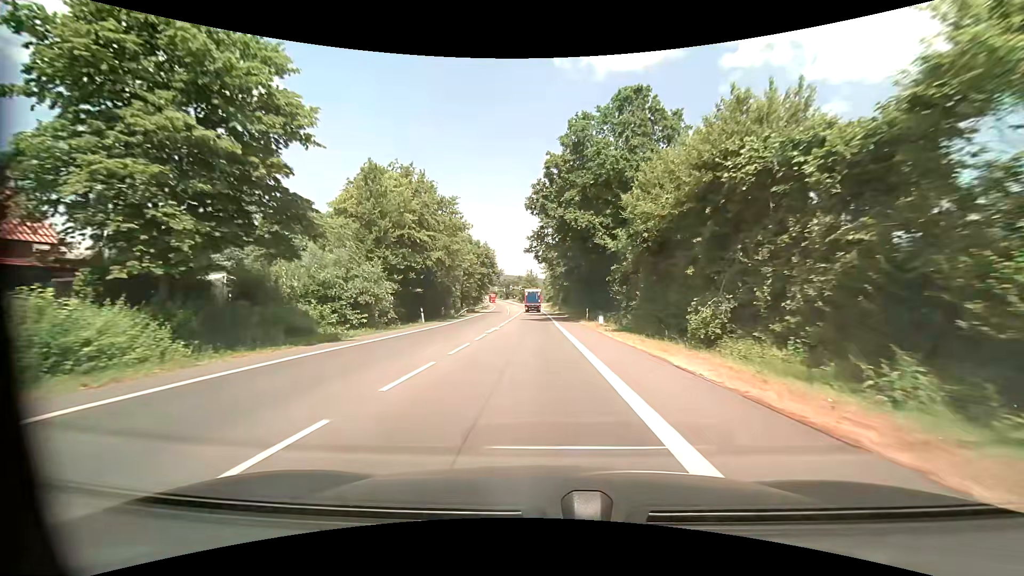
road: primary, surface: asphalt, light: Day
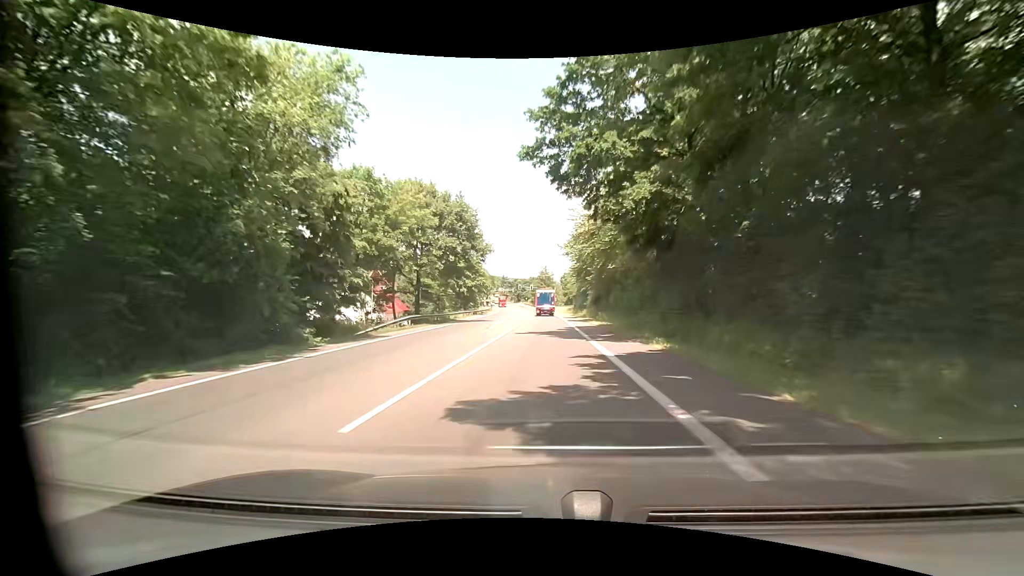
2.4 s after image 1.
(-0.8, +38.2) m; -2°
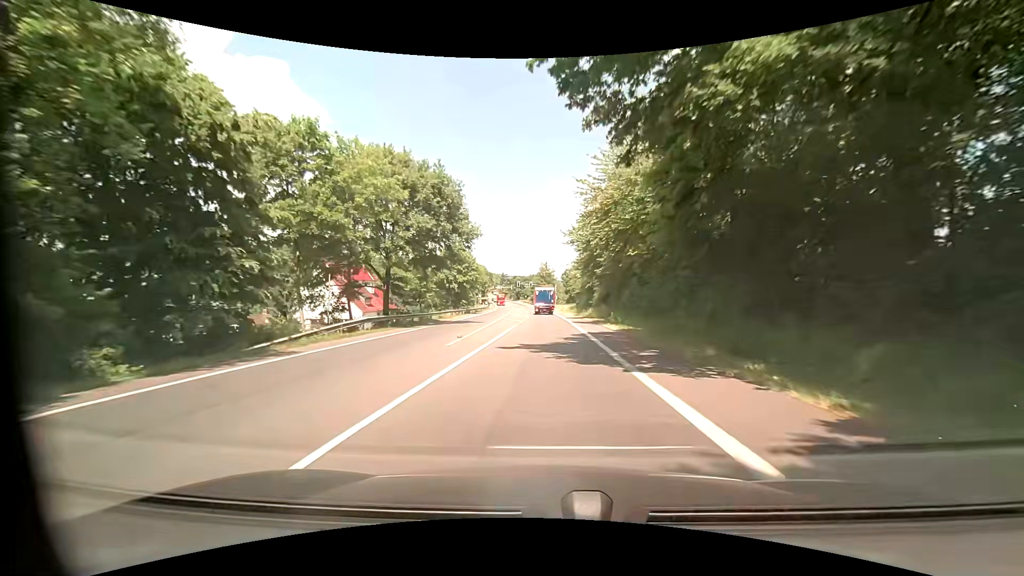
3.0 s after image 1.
(0.0, +9.2) m; 0°
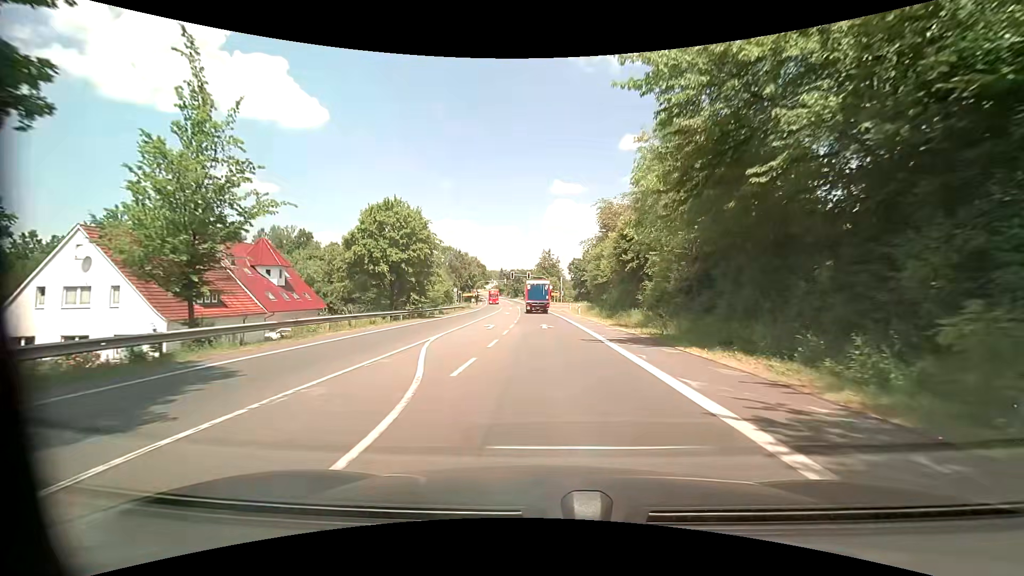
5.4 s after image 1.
(-0.3, +33.9) m; 0°
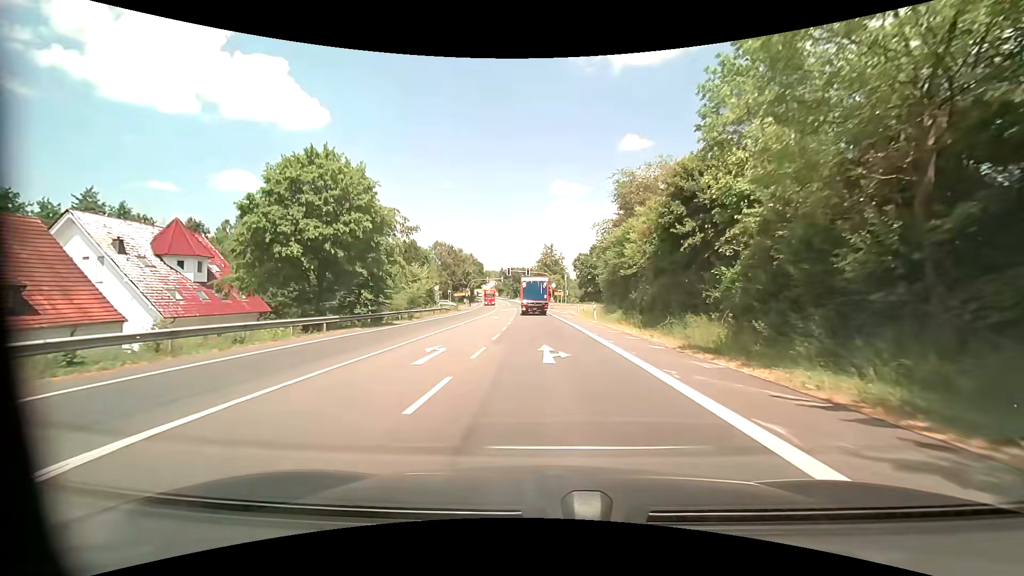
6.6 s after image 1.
(-0.2, +14.9) m; 0°
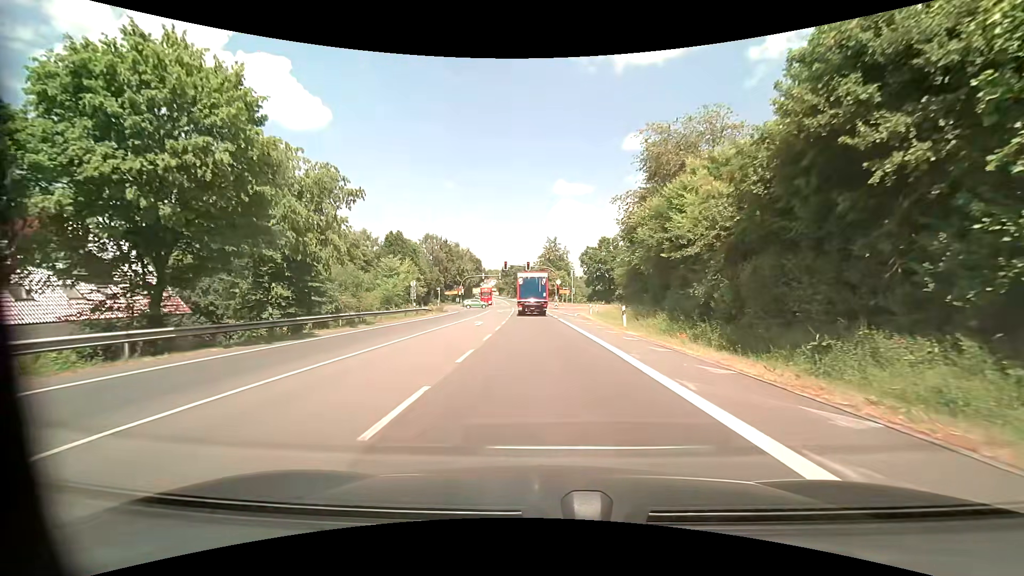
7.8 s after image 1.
(-0.1, +12.9) m; -1°
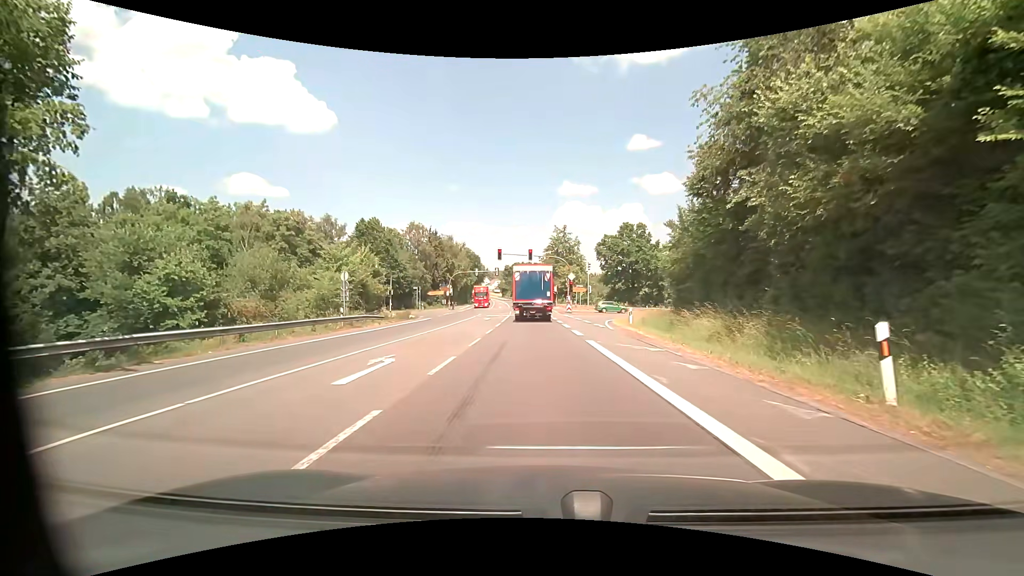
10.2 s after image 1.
(-0.1, +19.2) m; -1°
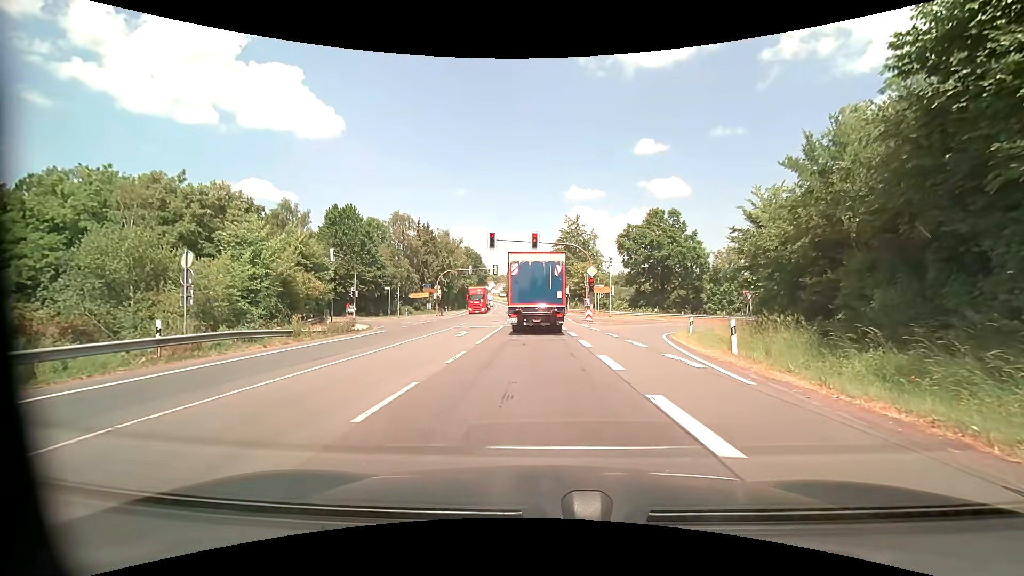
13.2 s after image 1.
(0.0, +15.1) m; -1°
(0, +10) (0, +20) (-1, +30) (-1, +40) (-1, +50) (-2, +60) (-2, +70) (-3, +80) (-4, +90) (-5, +100) m
